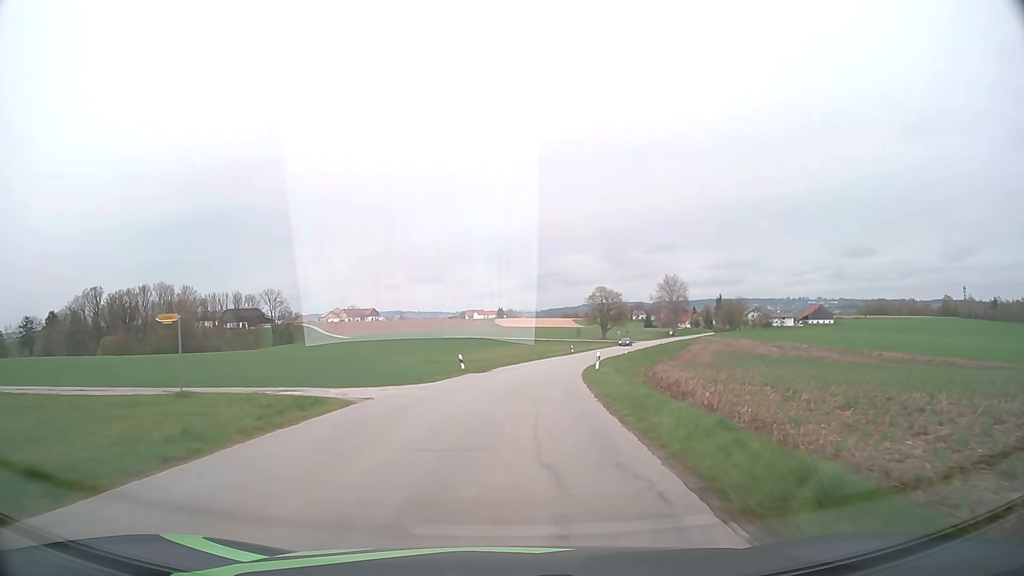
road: tertiary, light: Day
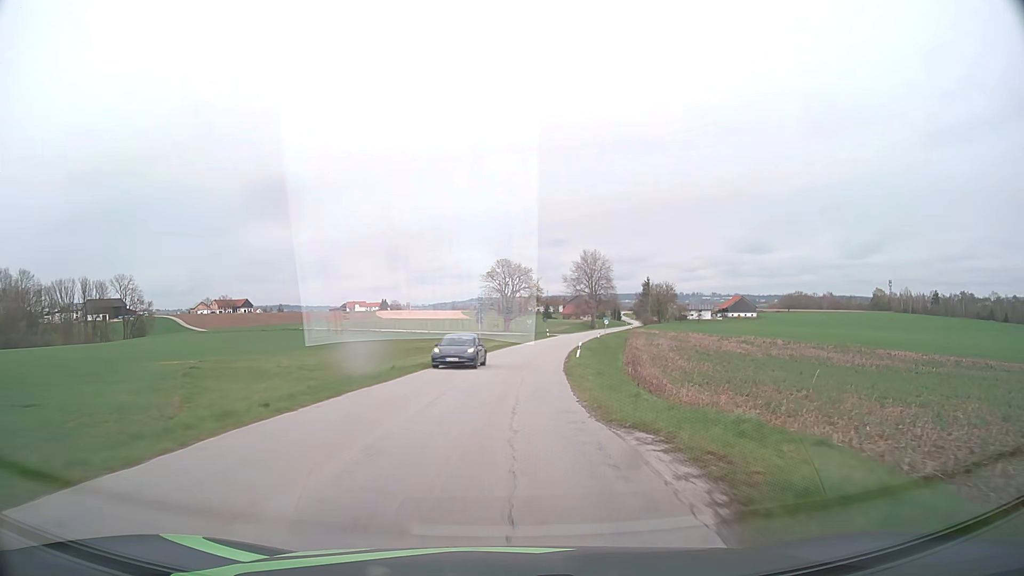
(+3.4, +42.7) m; +9°
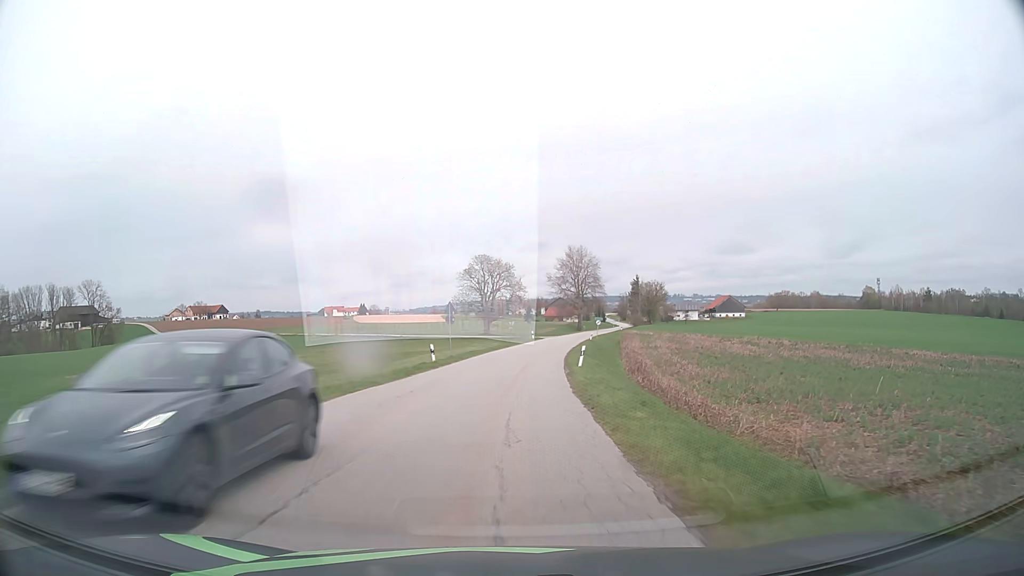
(+0.2, +10.9) m; +2°
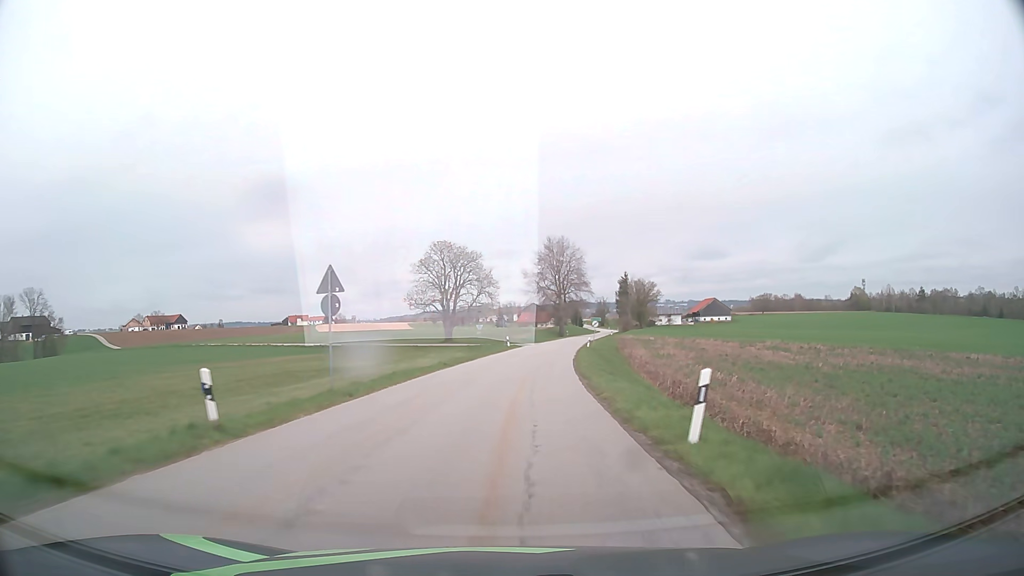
(+0.4, +22.1) m; +2°
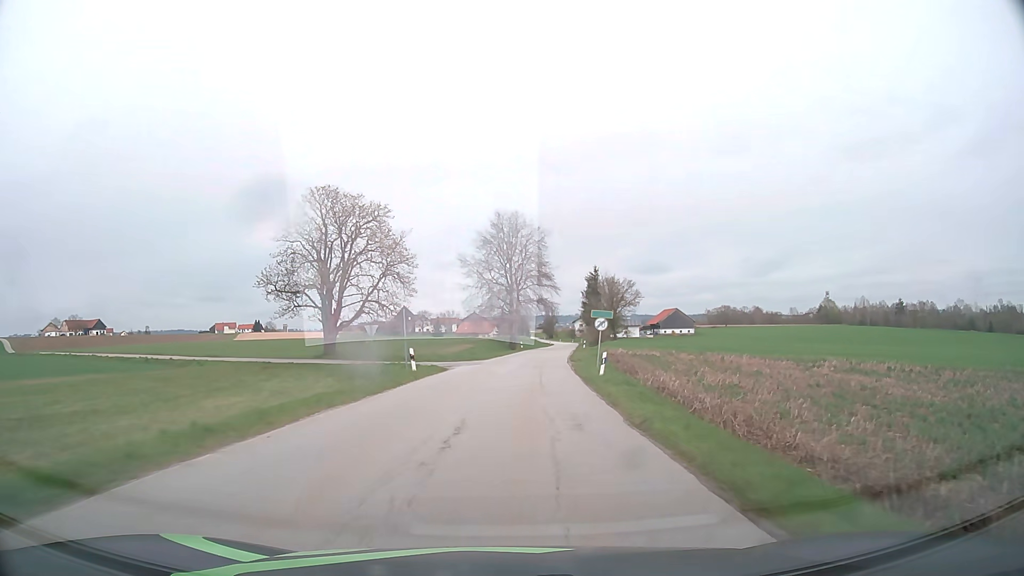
(+1.4, +34.0) m; +5°
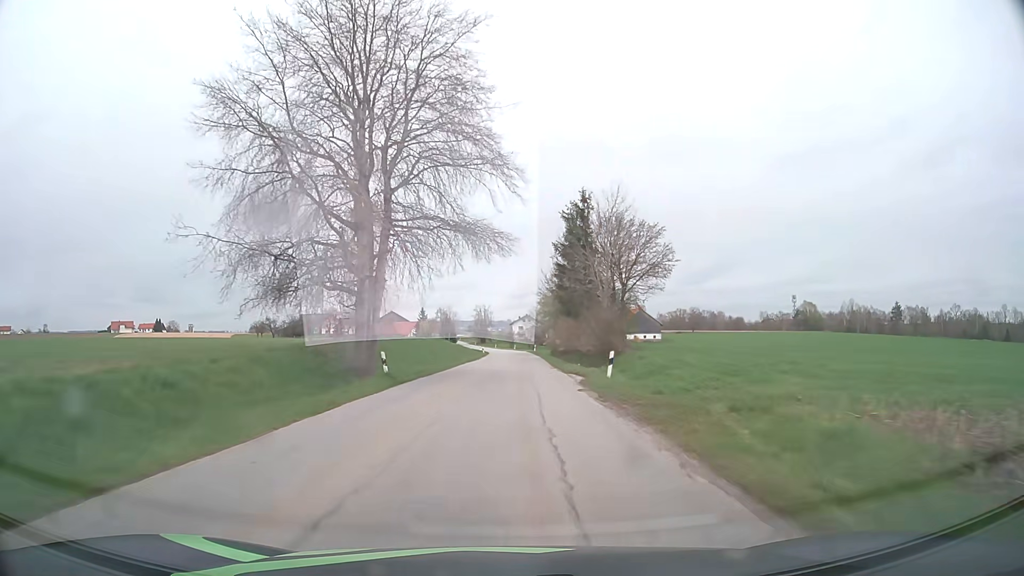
(+4.1, +59.6) m; +6°
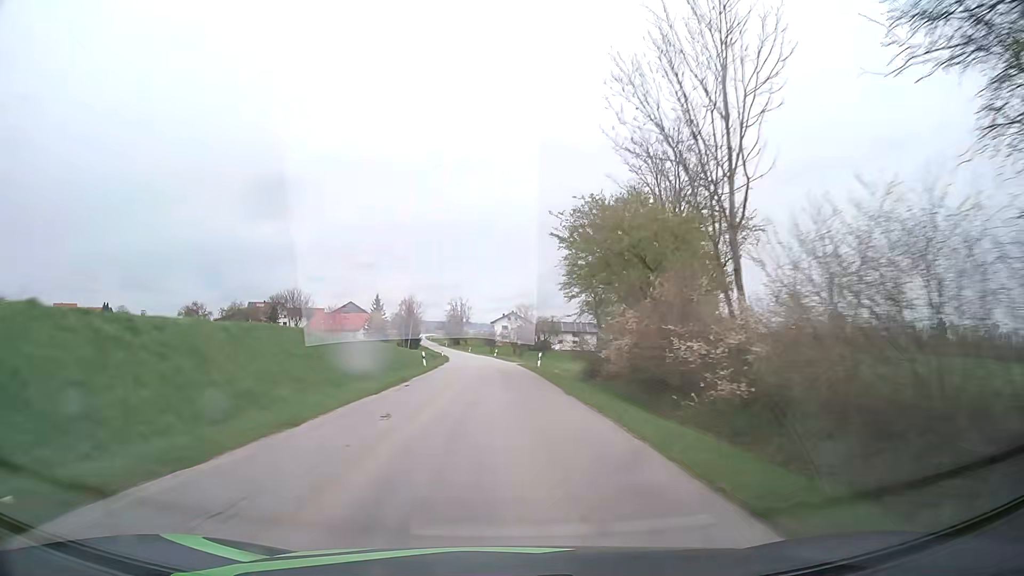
(+0.7, +50.4) m; +1°
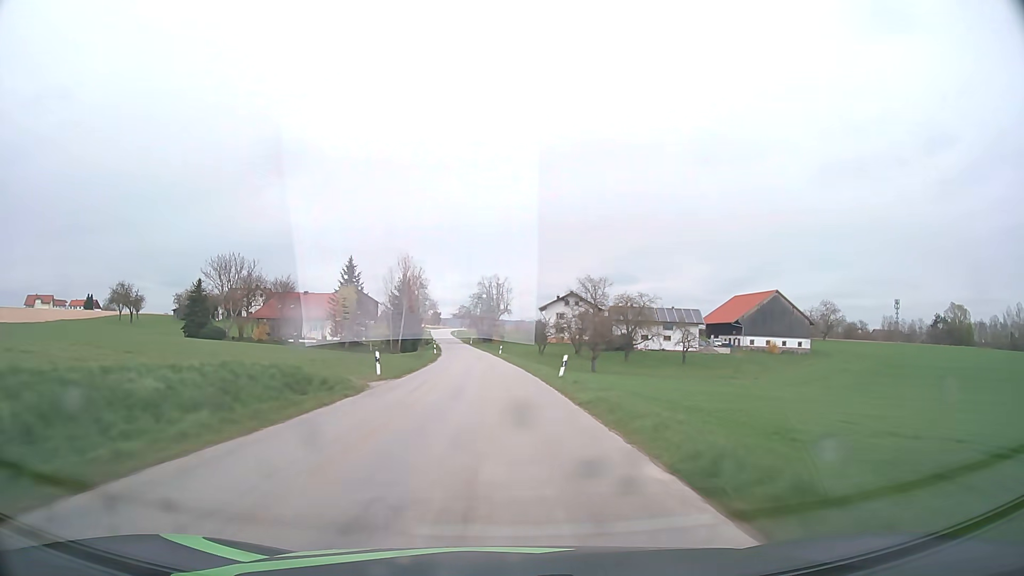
(-1.1, +65.1) m; -3°
(0, +10) (0, +20) (-1, +30) (-1, +40) (-2, +50) (-3, +60) (-3, +70) (-4, +80) (-5, +90) (-6, +100) m
